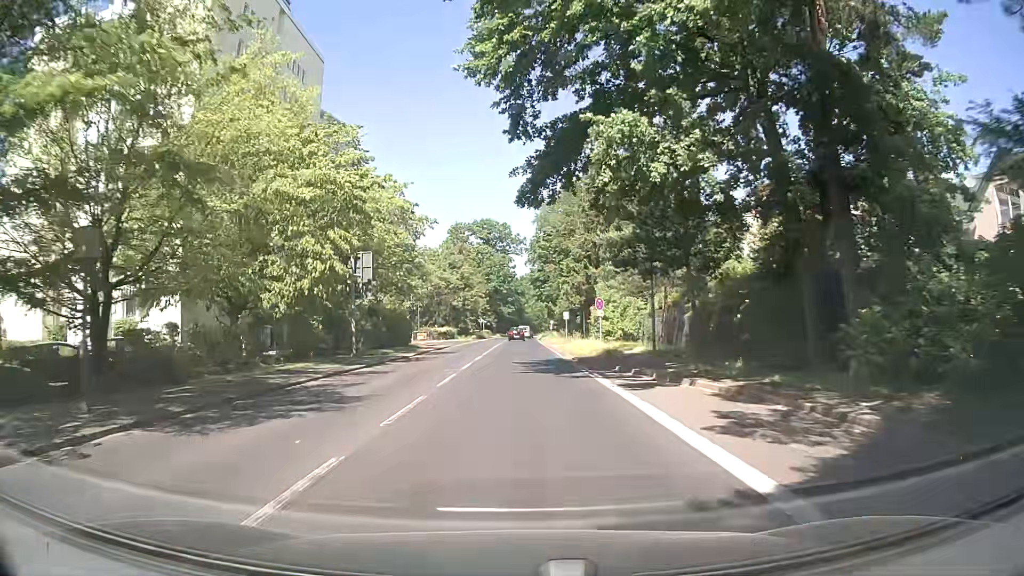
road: secondary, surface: asphalt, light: Day
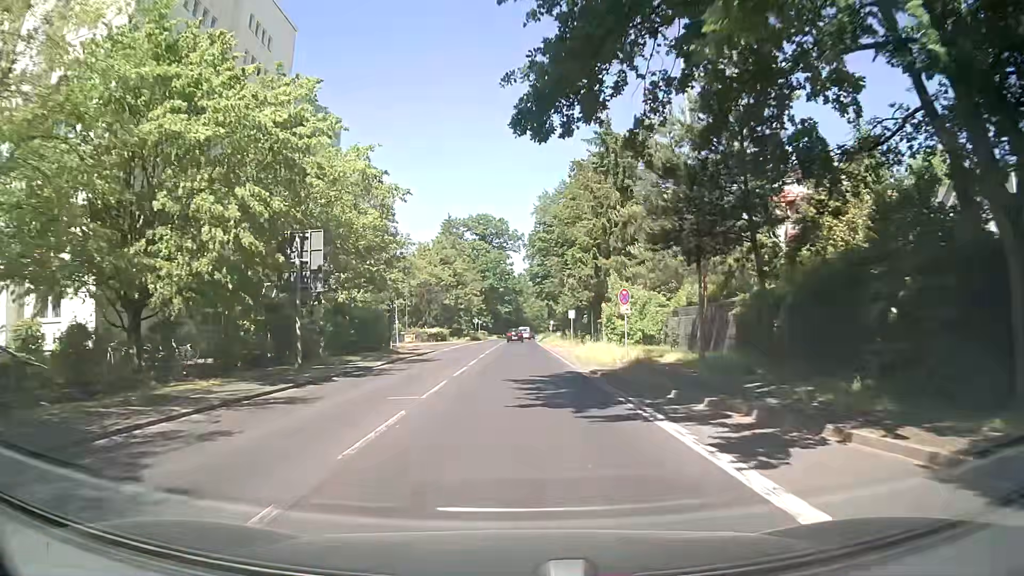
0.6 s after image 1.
(0.0, +8.1) m; 0°
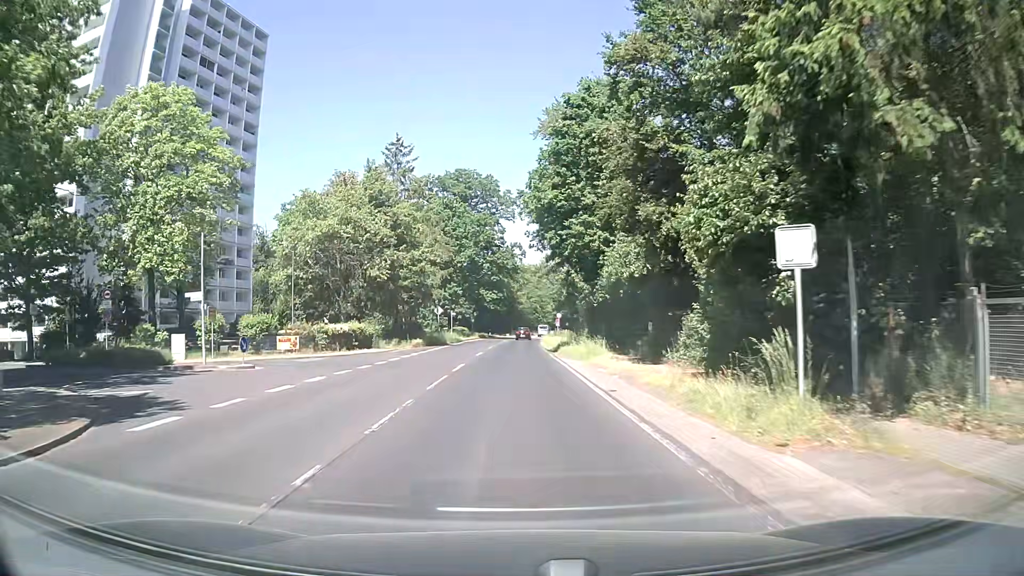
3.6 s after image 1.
(-0.2, +40.6) m; 0°
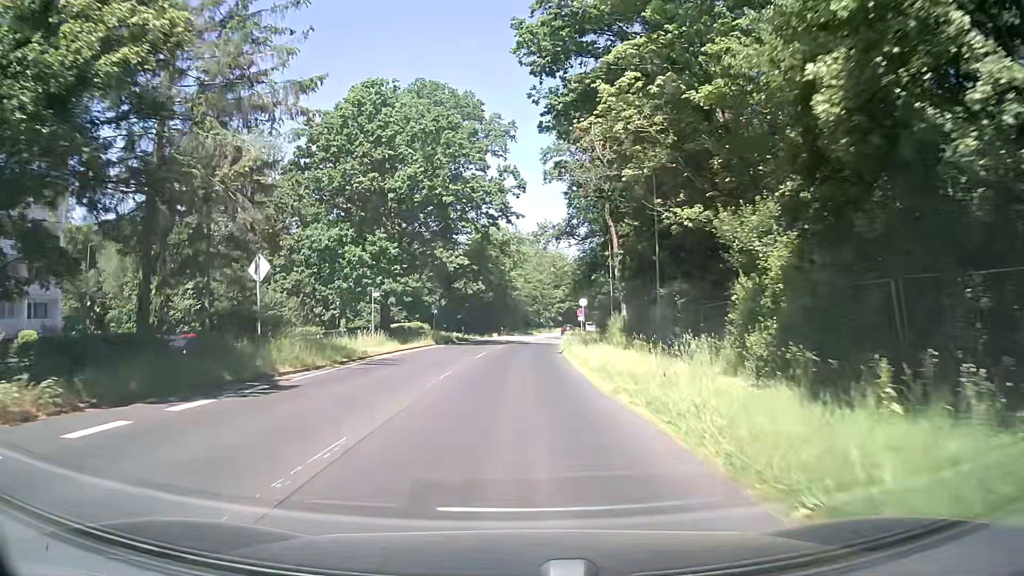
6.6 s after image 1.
(-0.2, +40.6) m; 0°
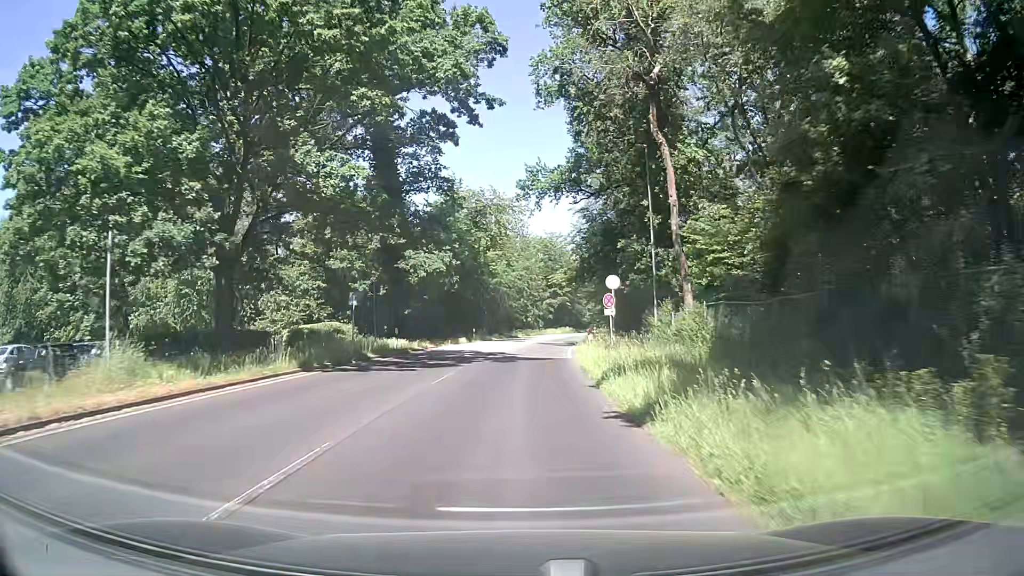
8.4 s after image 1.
(+0.2, +24.4) m; +1°
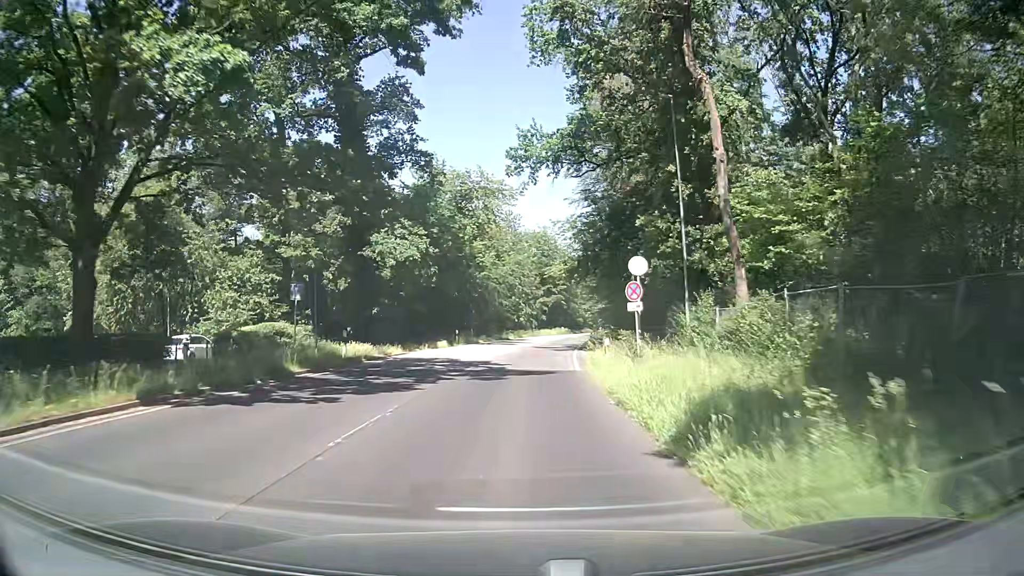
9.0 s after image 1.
(+0.1, +8.1) m; +1°
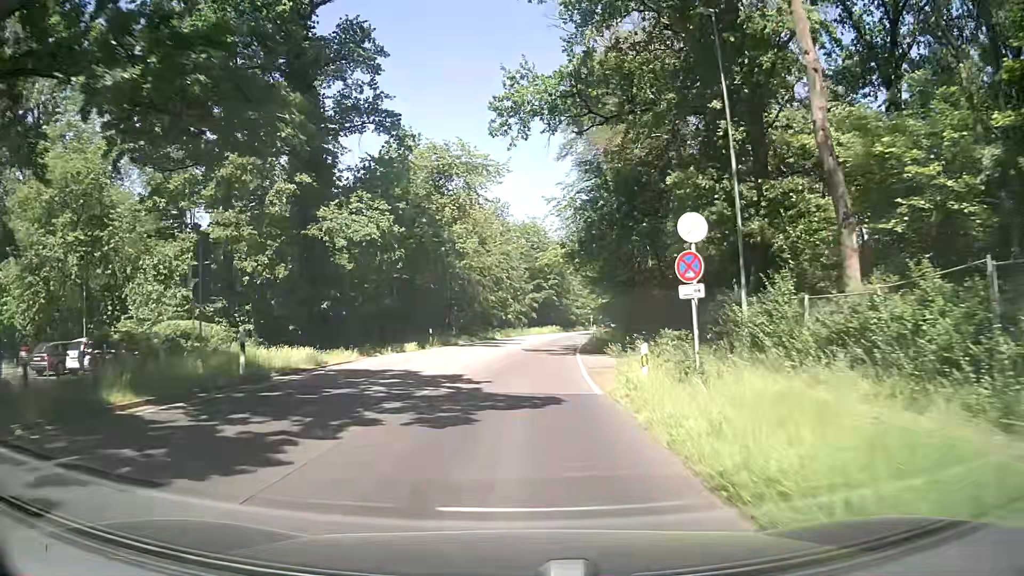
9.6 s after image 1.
(+0.2, +8.1) m; +1°
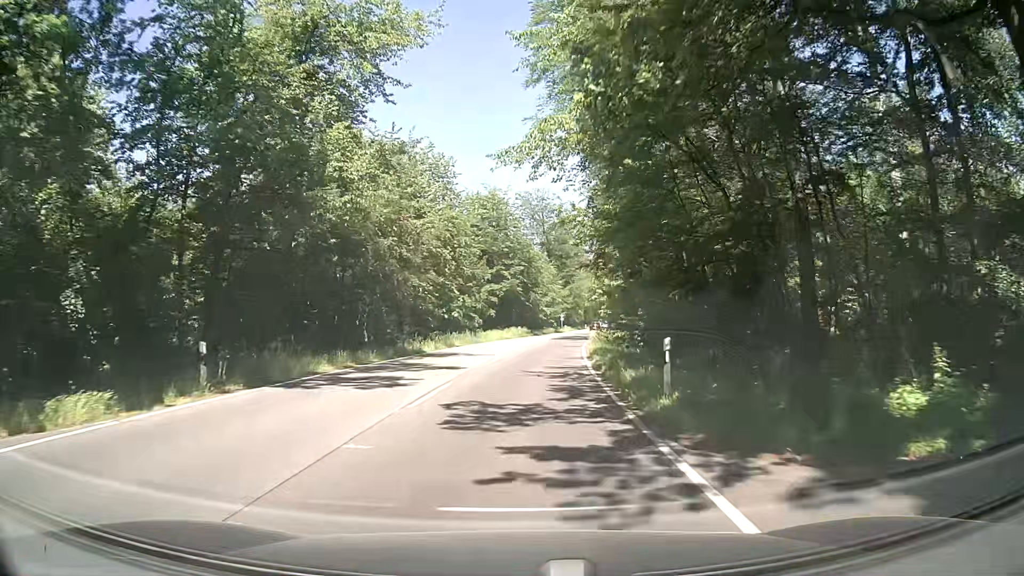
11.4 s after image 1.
(+0.5, +24.2) m; +3°
(0, +10) (+1, +20) (+2, +30) (+3, +40) (+4, +50) (+5, +60) (+6, +70) (+8, +80) (+10, +89) (+11, +99) m
